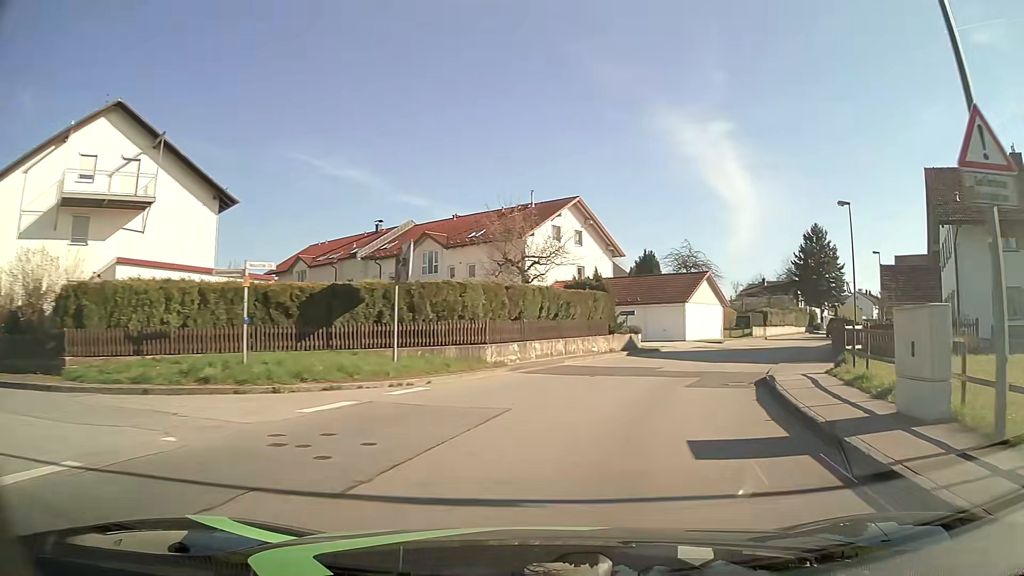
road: unclassified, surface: asphalt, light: Day
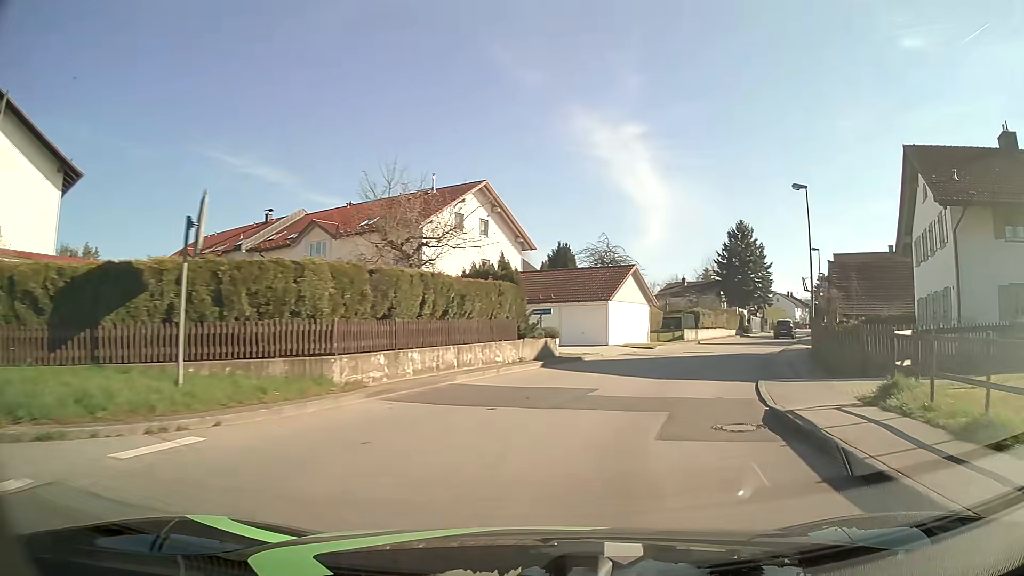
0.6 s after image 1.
(+0.4, +6.3) m; +7°
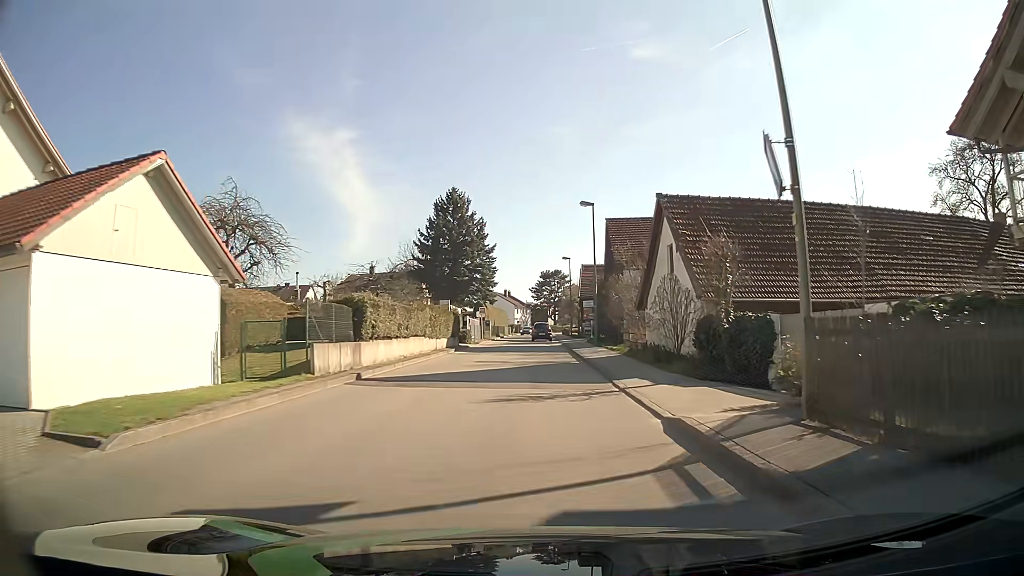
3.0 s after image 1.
(+7.2, +25.7) m; +26°
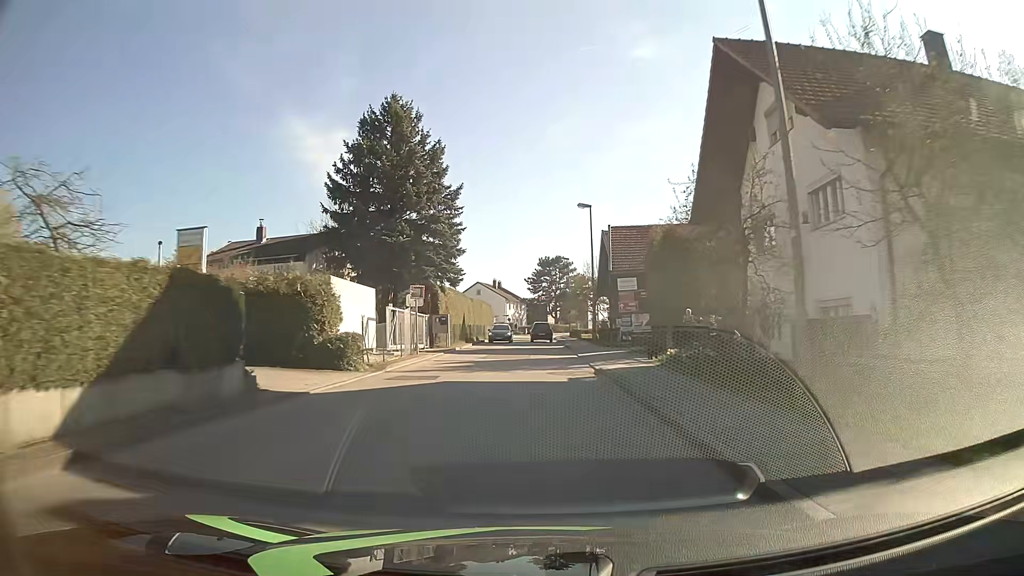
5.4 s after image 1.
(+0.2, +30.2) m; 0°
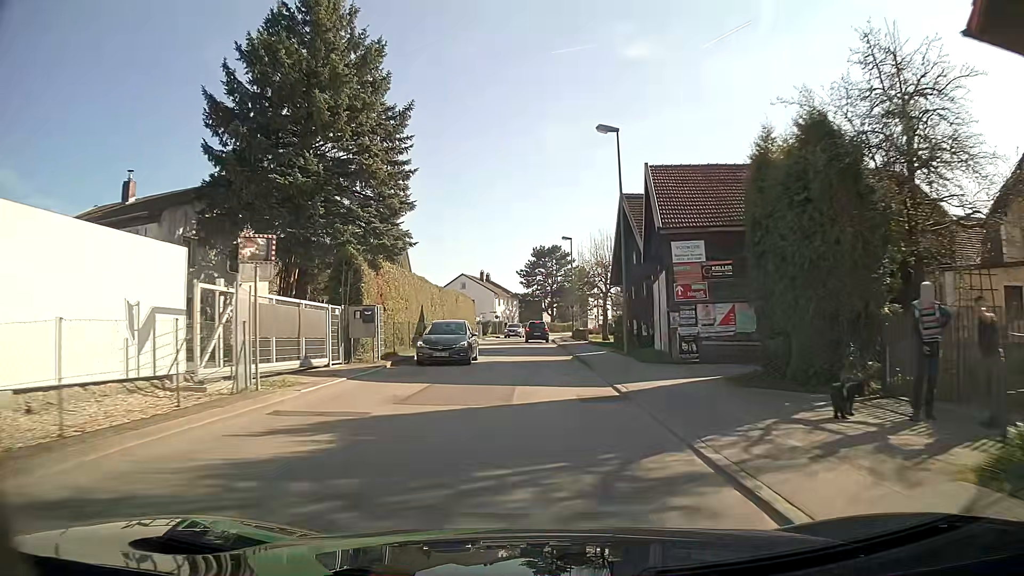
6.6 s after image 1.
(0.0, +15.6) m; -1°
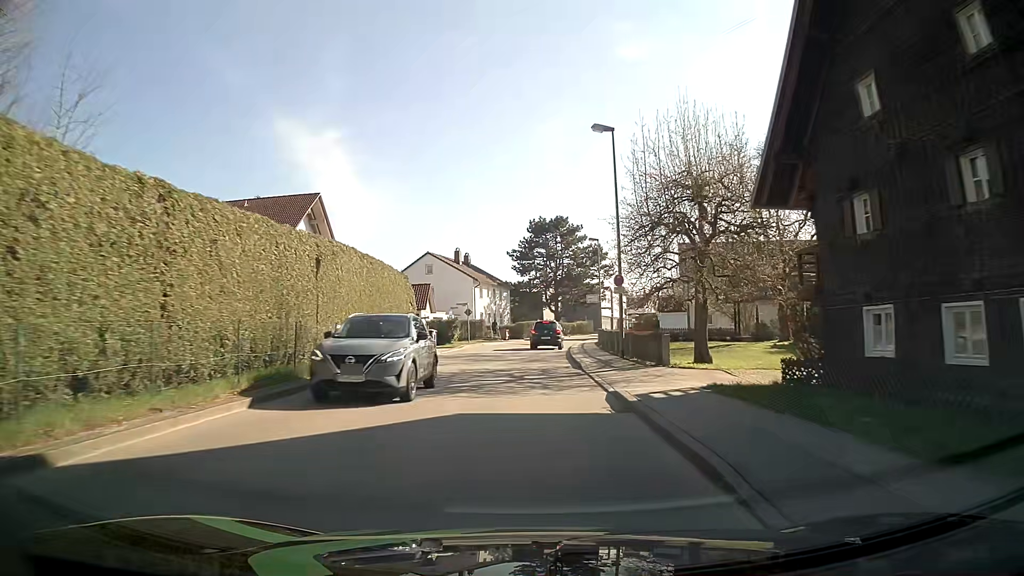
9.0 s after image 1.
(+0.6, +30.9) m; +1°
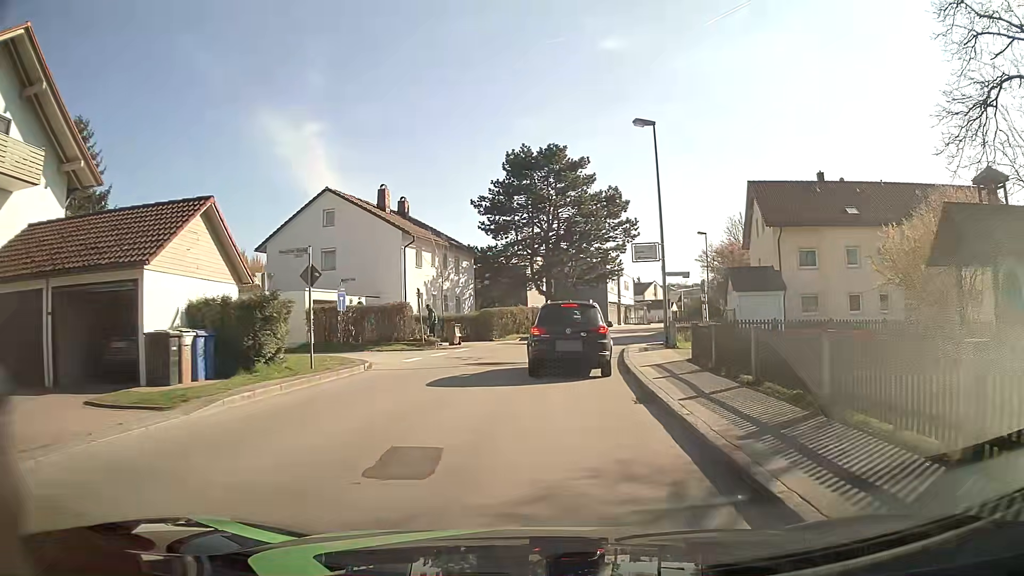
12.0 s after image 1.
(-0.1, +29.8) m; +1°
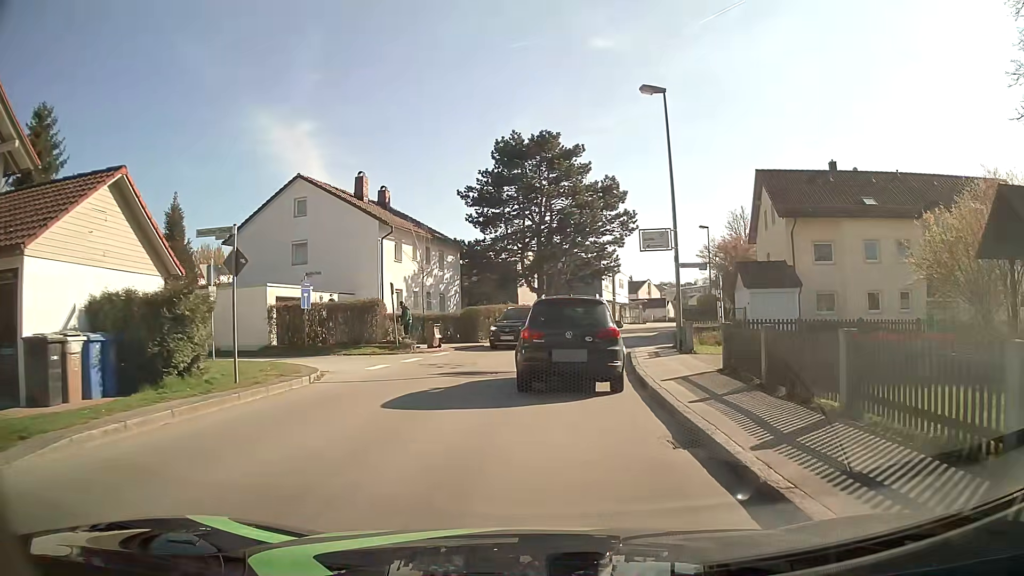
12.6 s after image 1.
(0.0, +3.4) m; +1°
